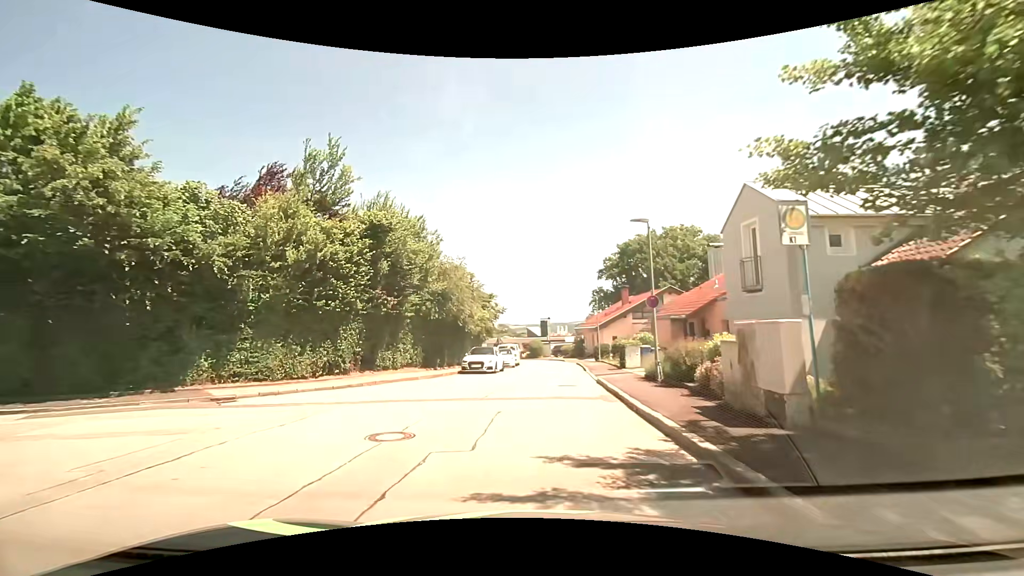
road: residential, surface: asphalt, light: Day
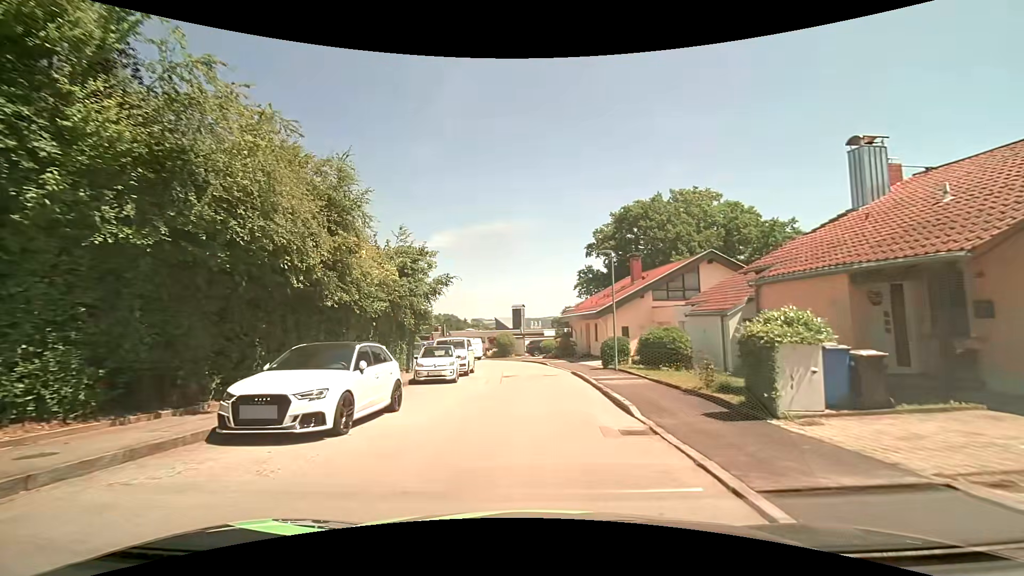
(+0.4, +18.3) m; +3°
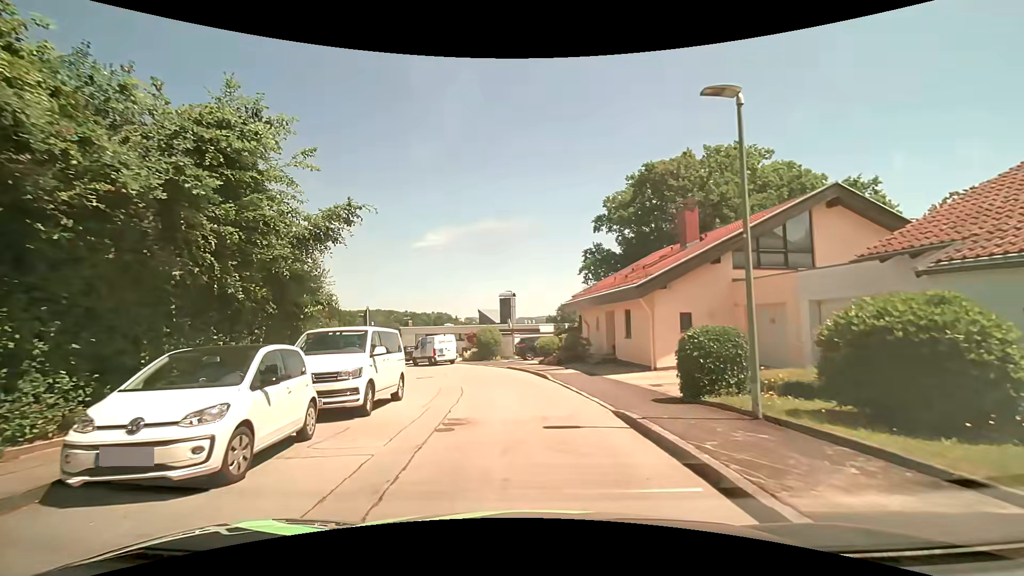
(+0.1, +14.0) m; 0°
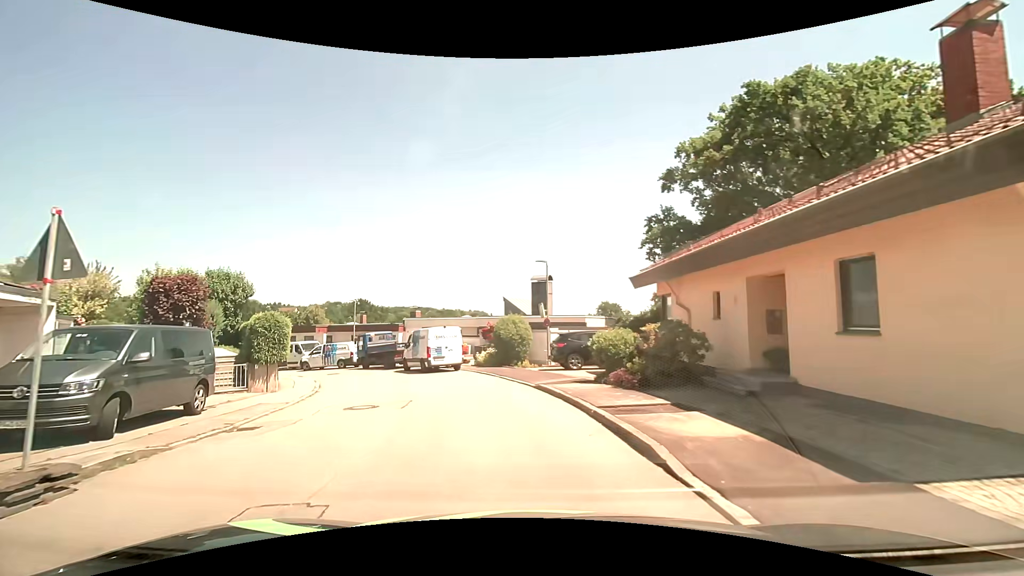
(-0.1, +13.3) m; -3°
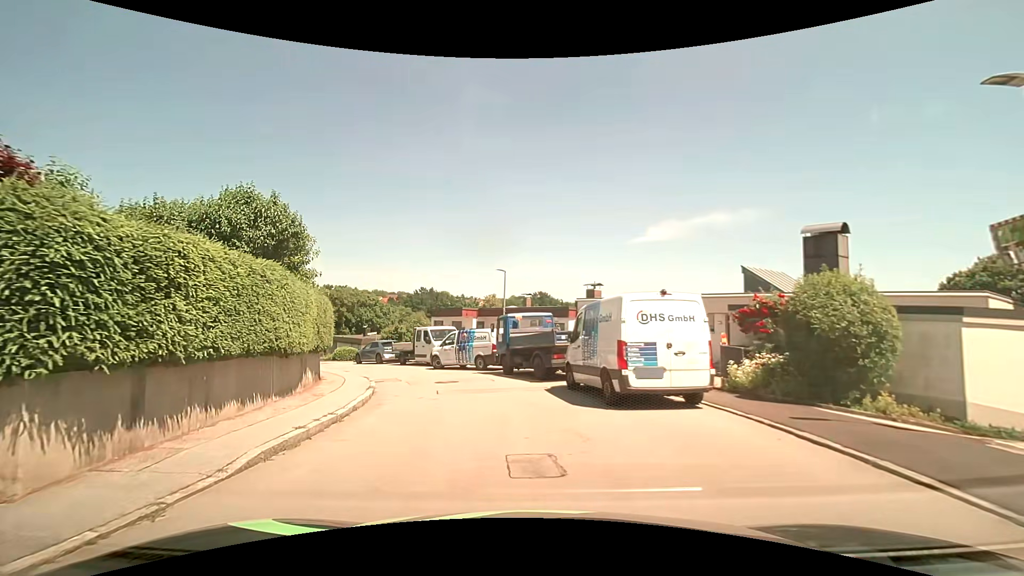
(-2.6, +15.3) m; -23°
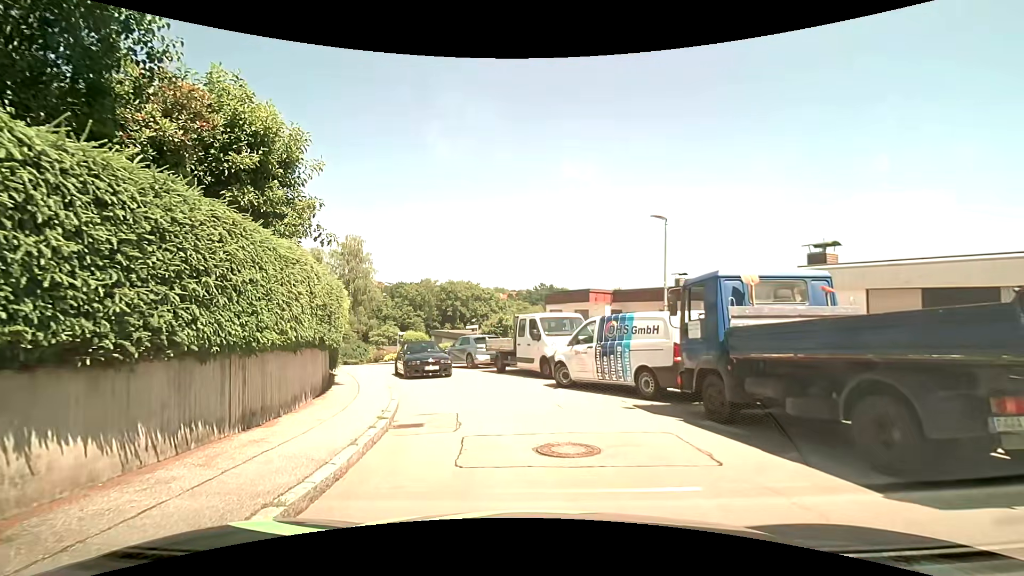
(-0.9, +11.0) m; -11°
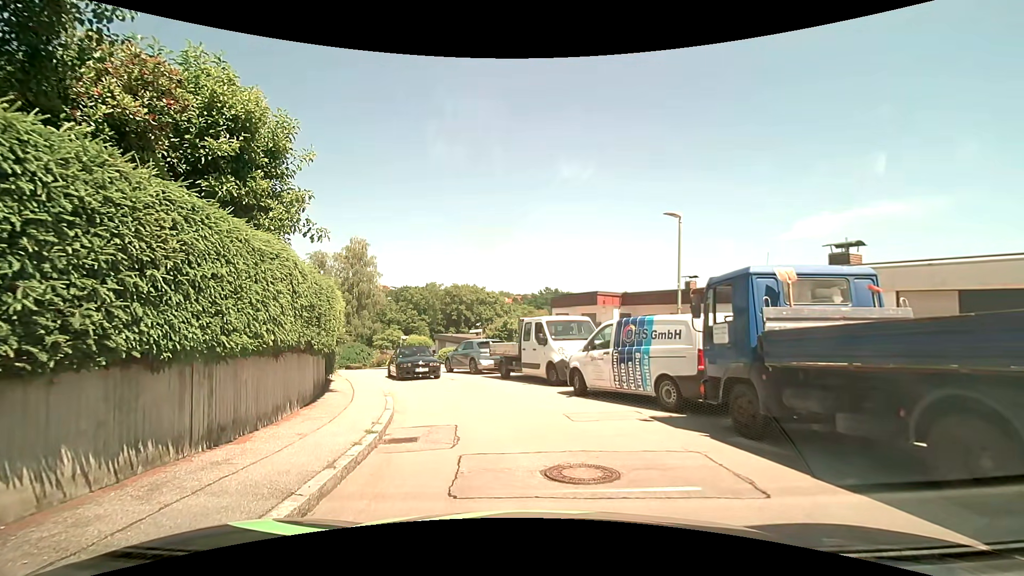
(0.0, +0.8) m; 0°
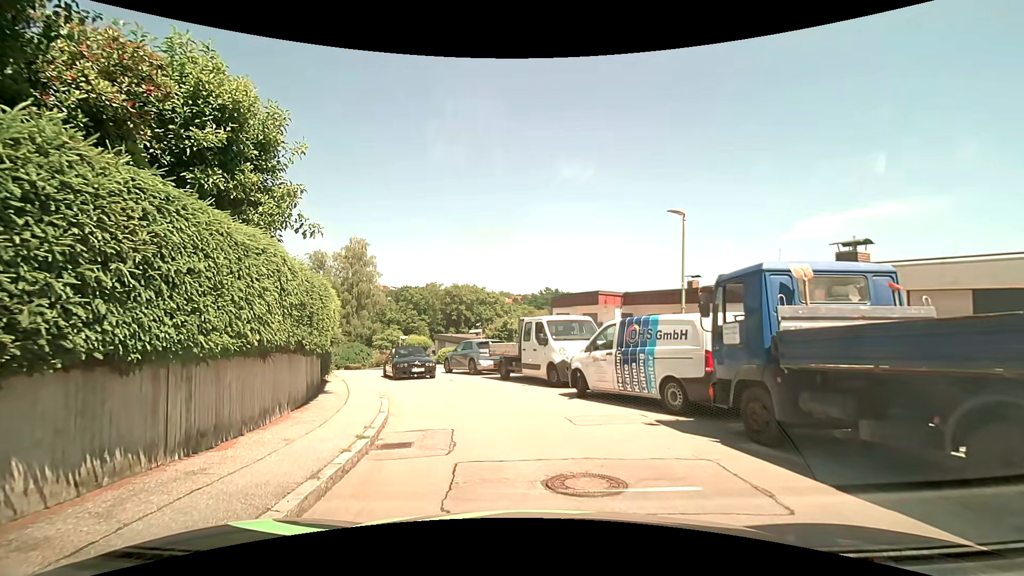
(0.0, +0.4) m; 0°
(-1, +10) (-4, +20) (-7, +29) (-10, +38) (-16, +46) (-22, +54) (-27, +63) (-32, +71) (-38, +80) (-43, +88) m
